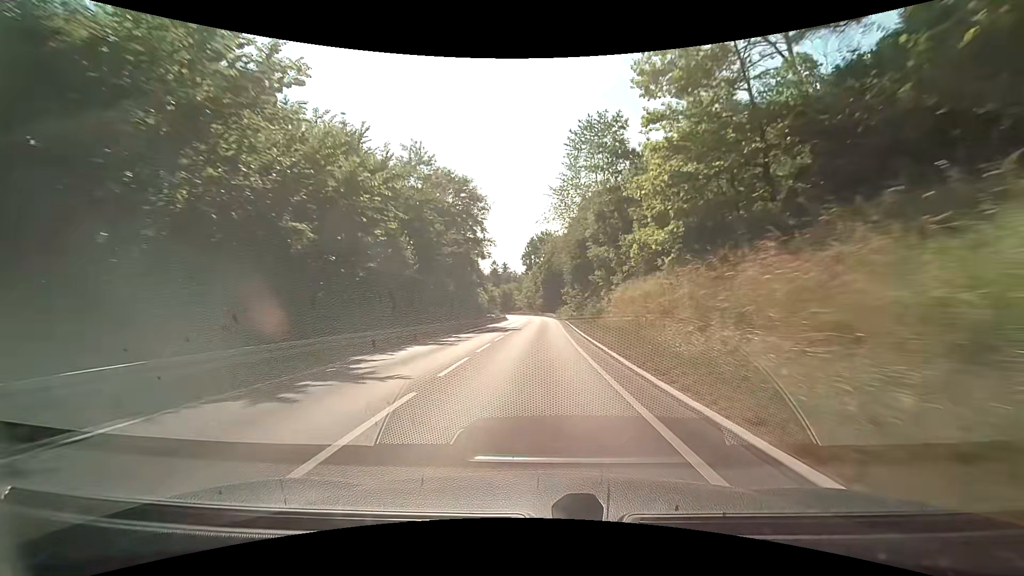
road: secondary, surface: asphalt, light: Day
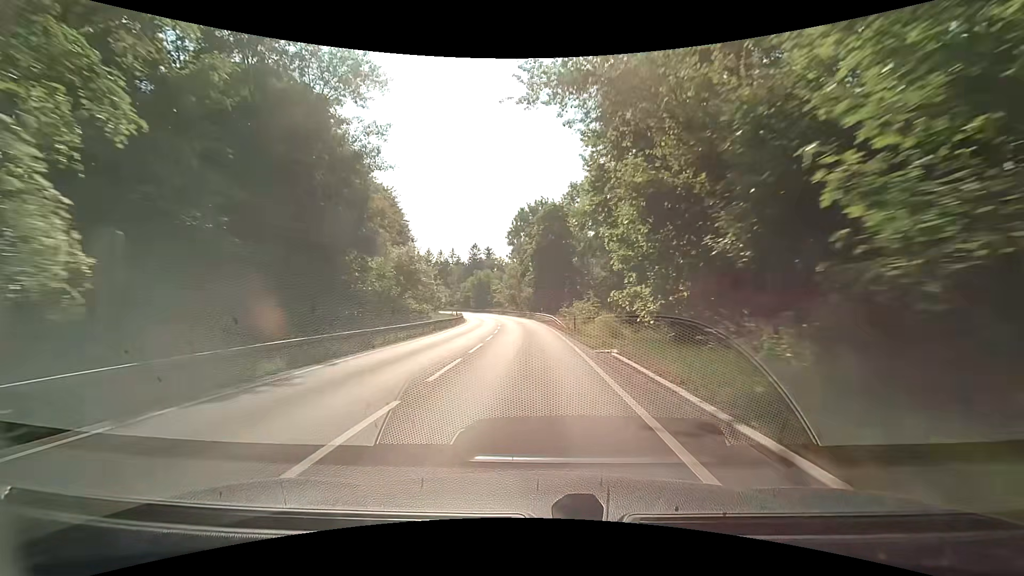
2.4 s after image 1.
(+0.7, +49.5) m; +1°
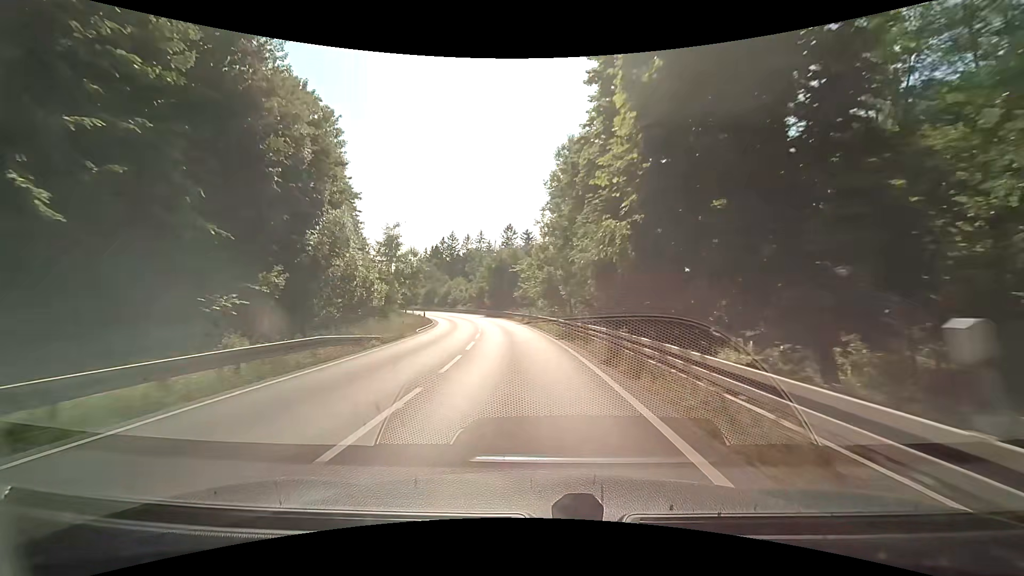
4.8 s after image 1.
(-1.2, +47.5) m; -5°
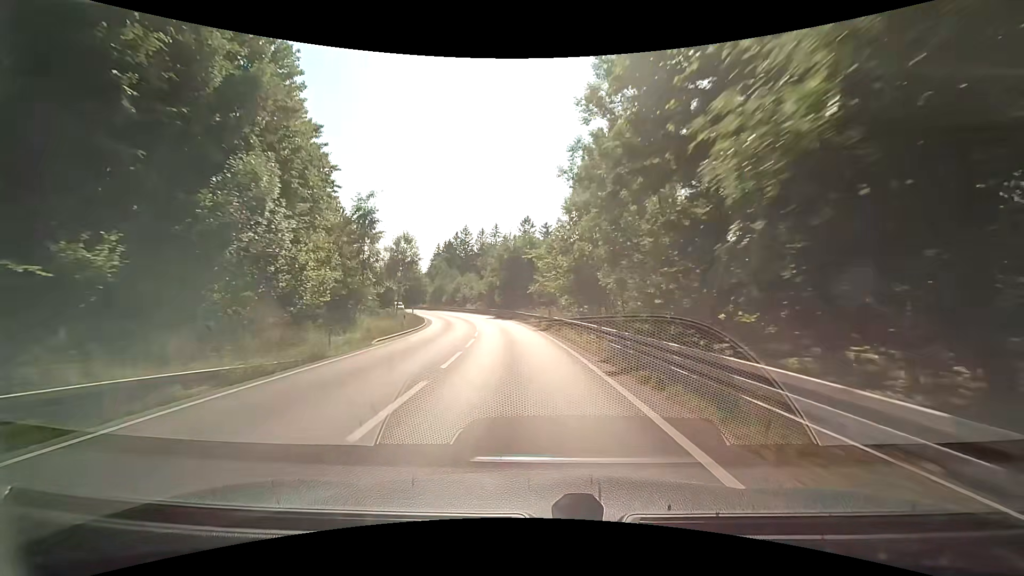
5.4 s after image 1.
(-0.3, +11.8) m; -2°
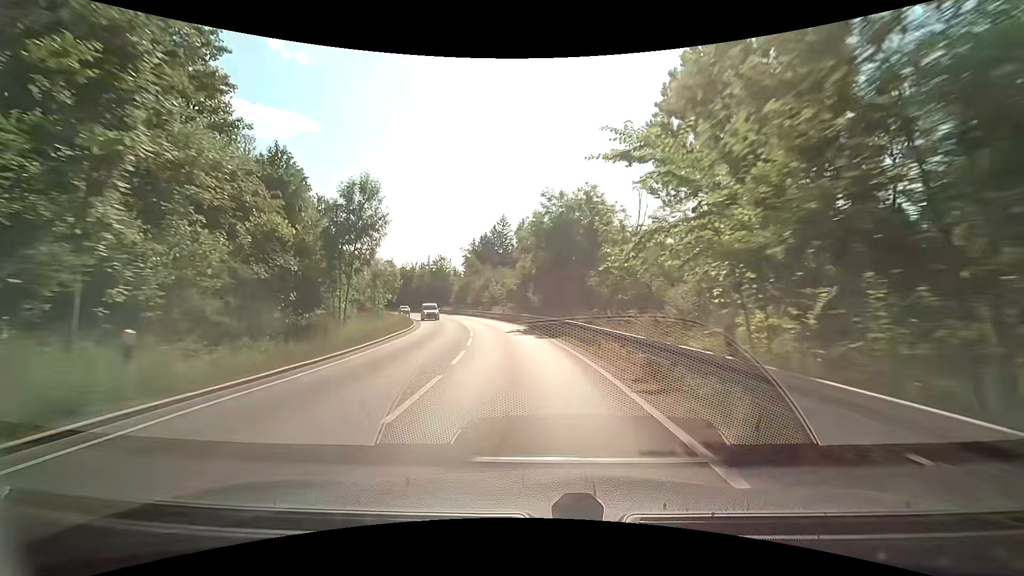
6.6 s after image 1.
(-1.0, +23.7) m; -5°
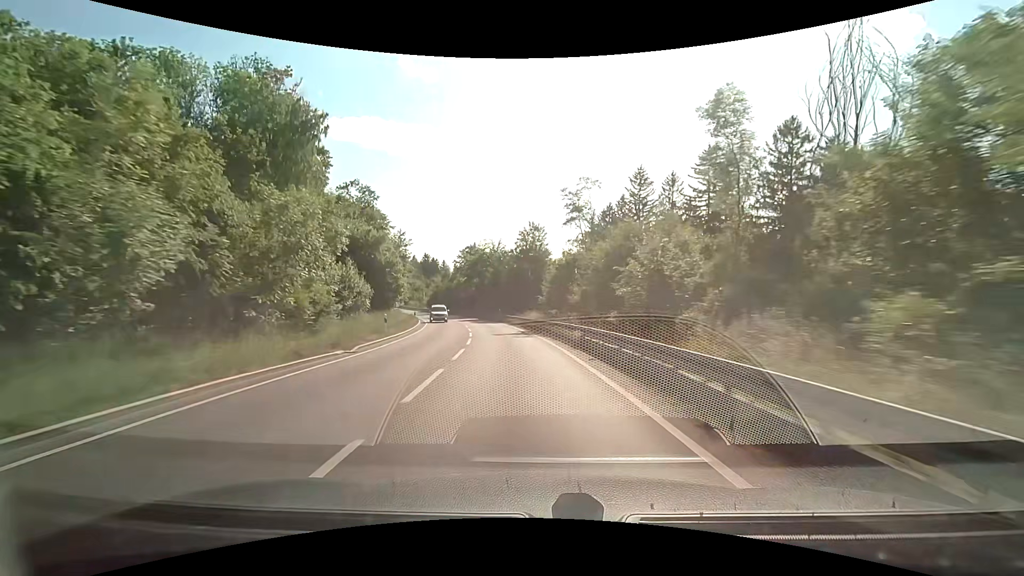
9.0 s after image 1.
(-5.4, +47.7) m; -13°
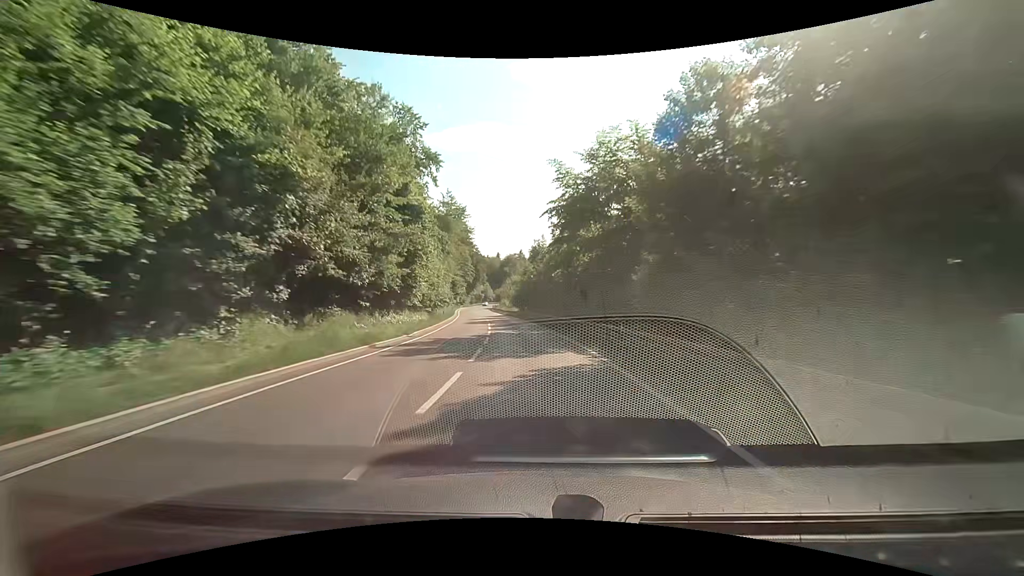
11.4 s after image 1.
(-6.1, +49.8) m; -13°
